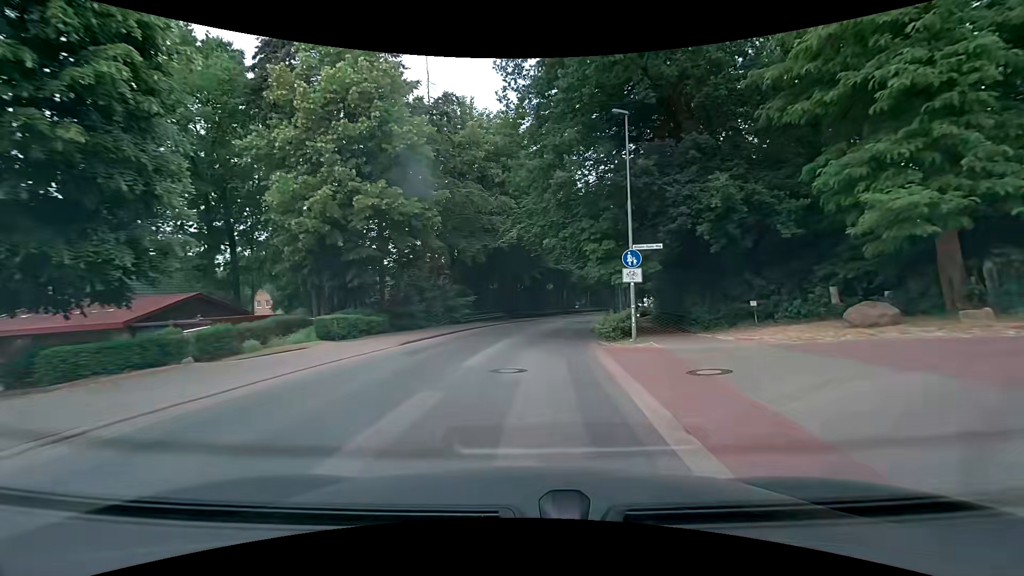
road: tertiary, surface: asphalt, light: Day
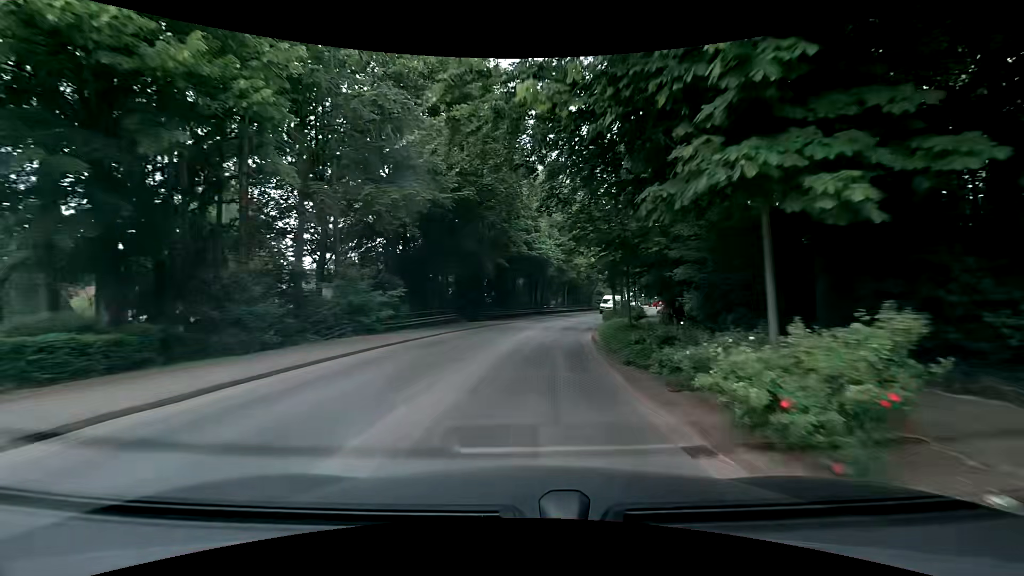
(+0.4, +14.5) m; +3°
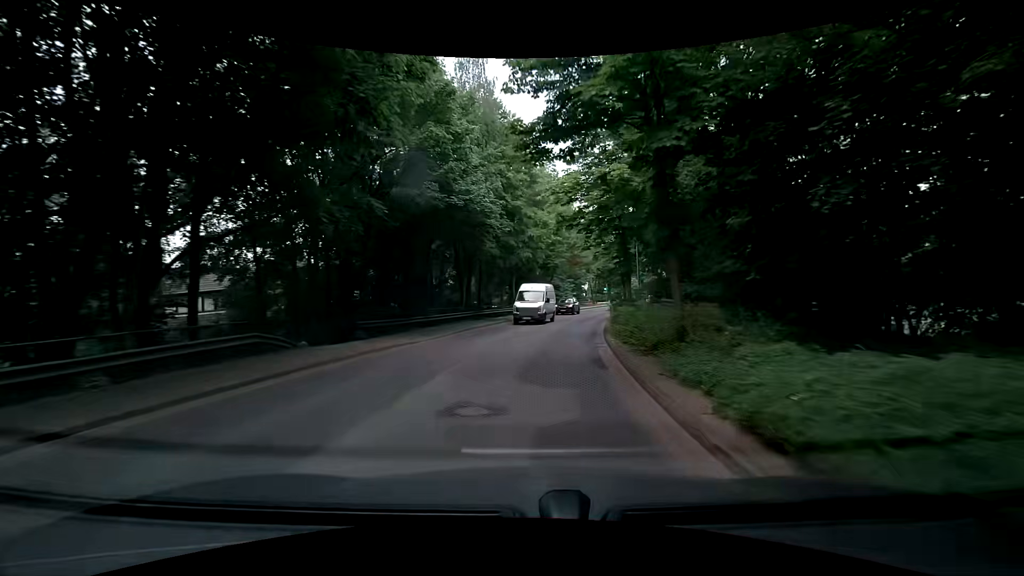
(+1.1, +21.7) m; +7°
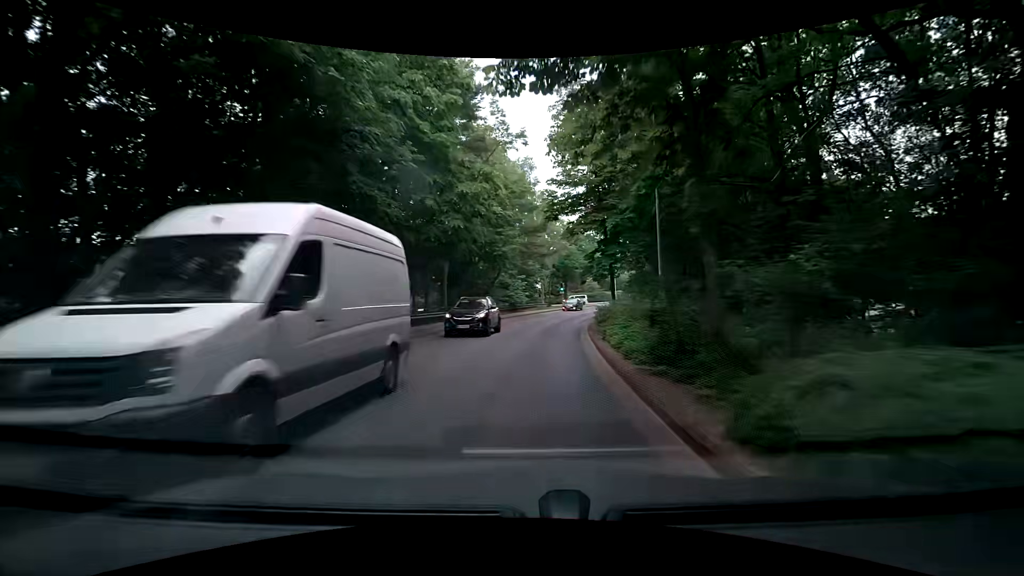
(+0.7, +14.3) m; +6°
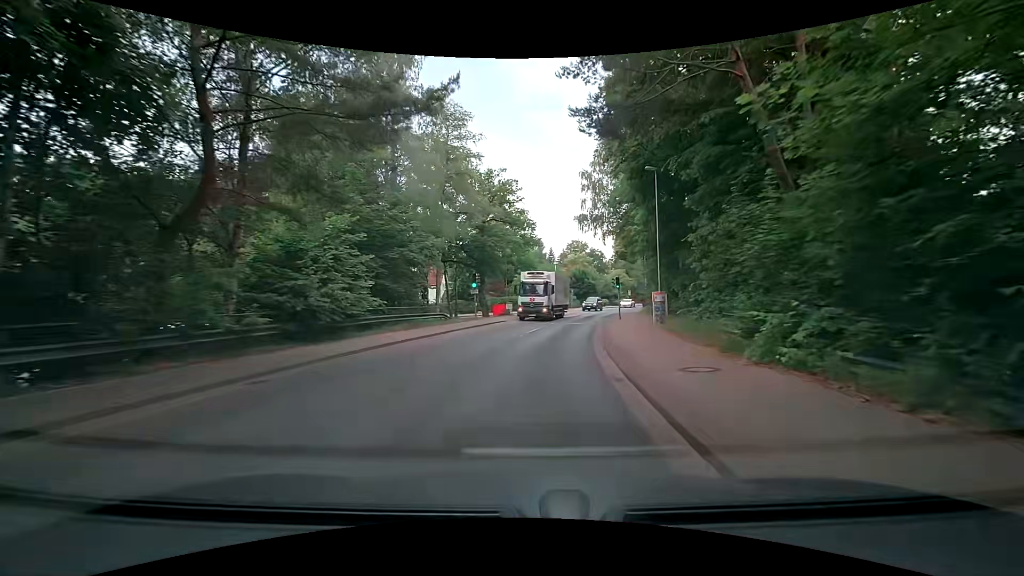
(+2.9, +35.4) m; +9°
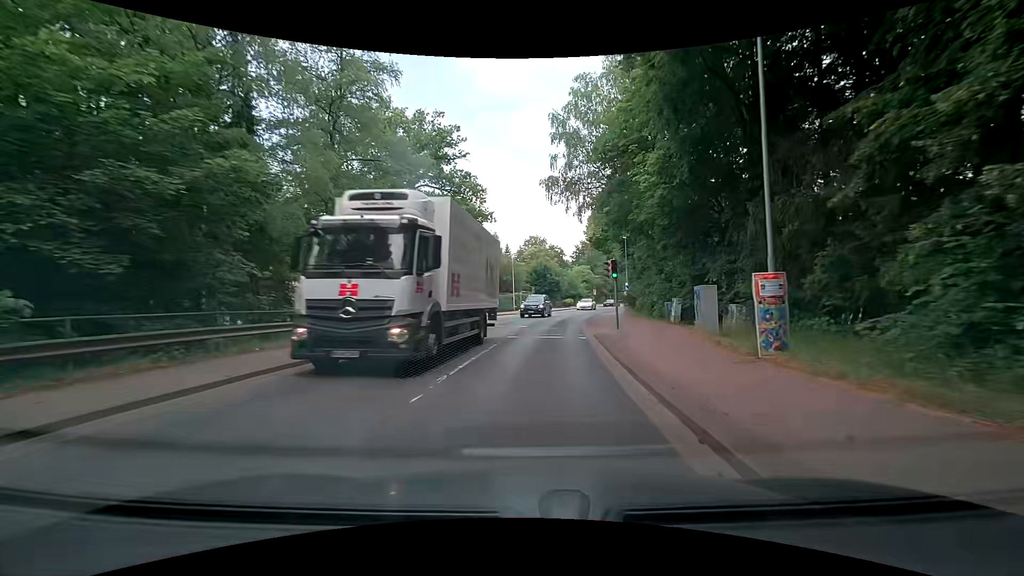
(+0.7, +14.4) m; +5°
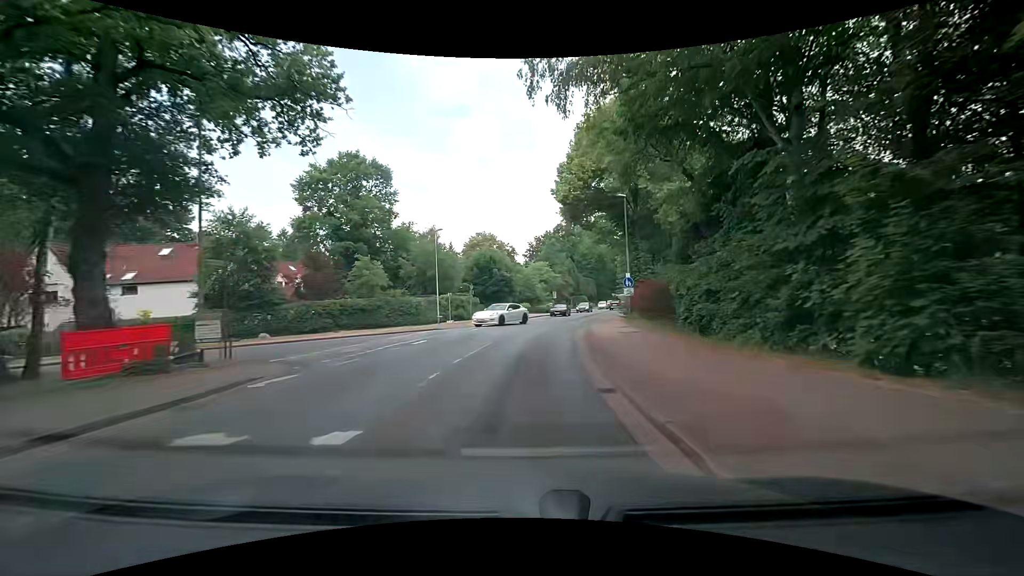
(+1.5, +21.7) m; +6°
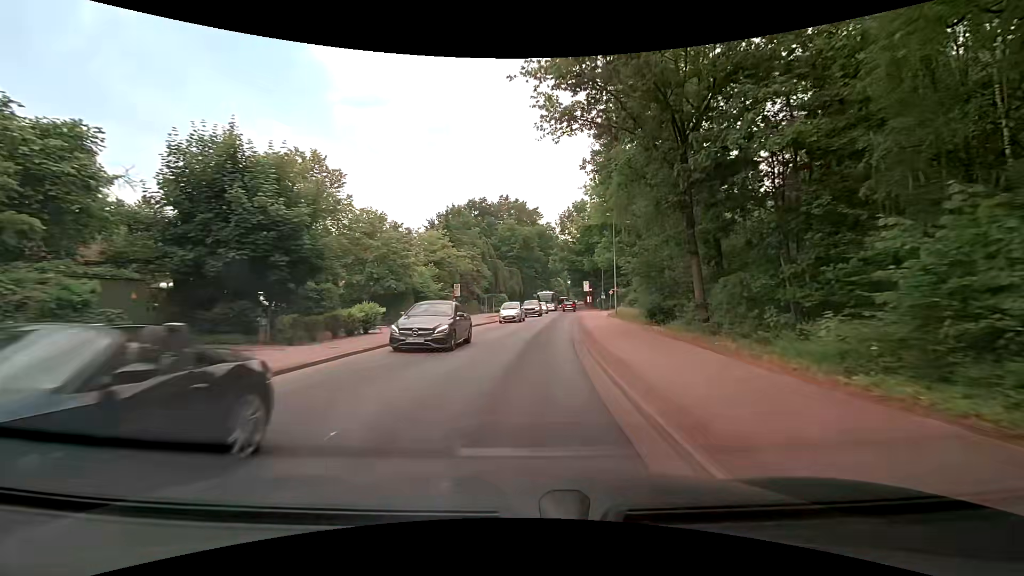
(+2.7, +35.2) m; +10°
